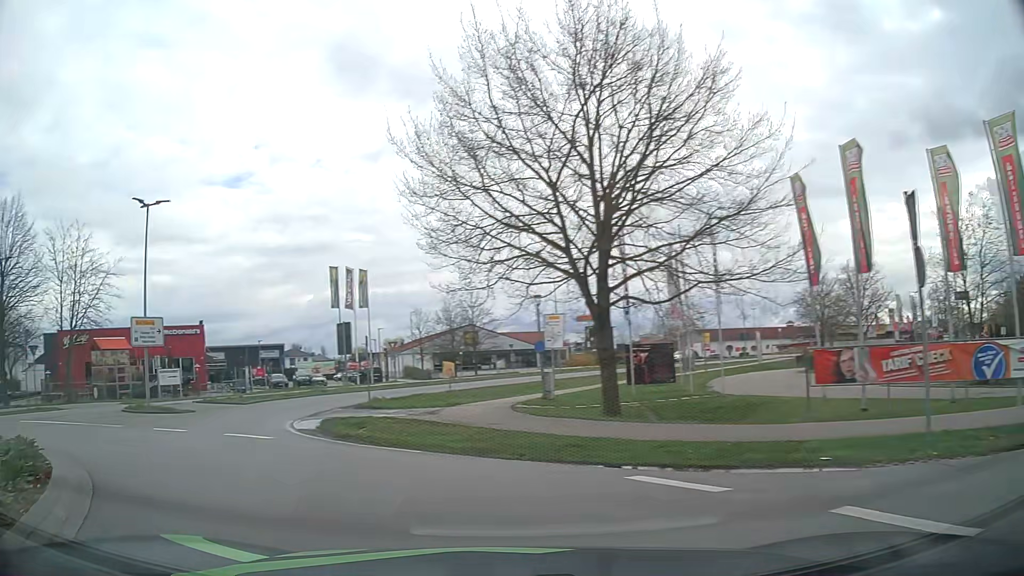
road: secondary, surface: asphalt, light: Day
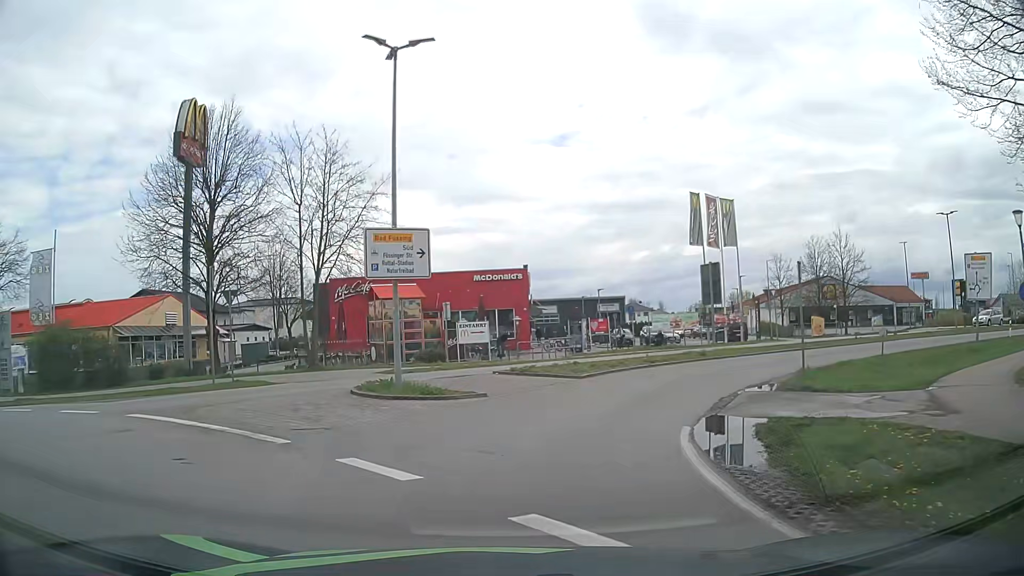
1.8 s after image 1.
(-4.0, +11.2) m; -29°
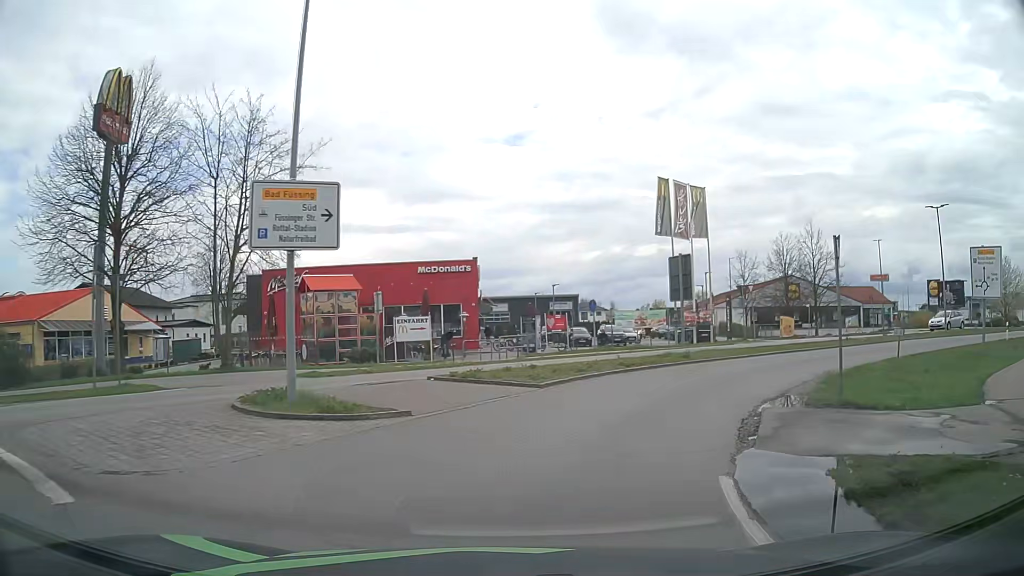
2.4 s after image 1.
(+0.1, +4.2) m; +4°
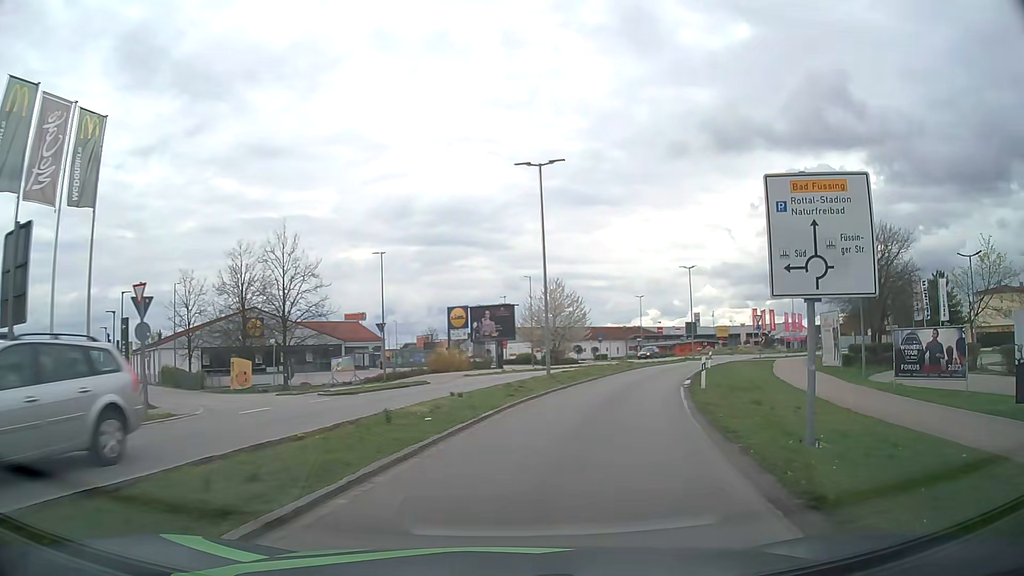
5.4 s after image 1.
(+8.2, +19.4) m; +46°
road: tertiary
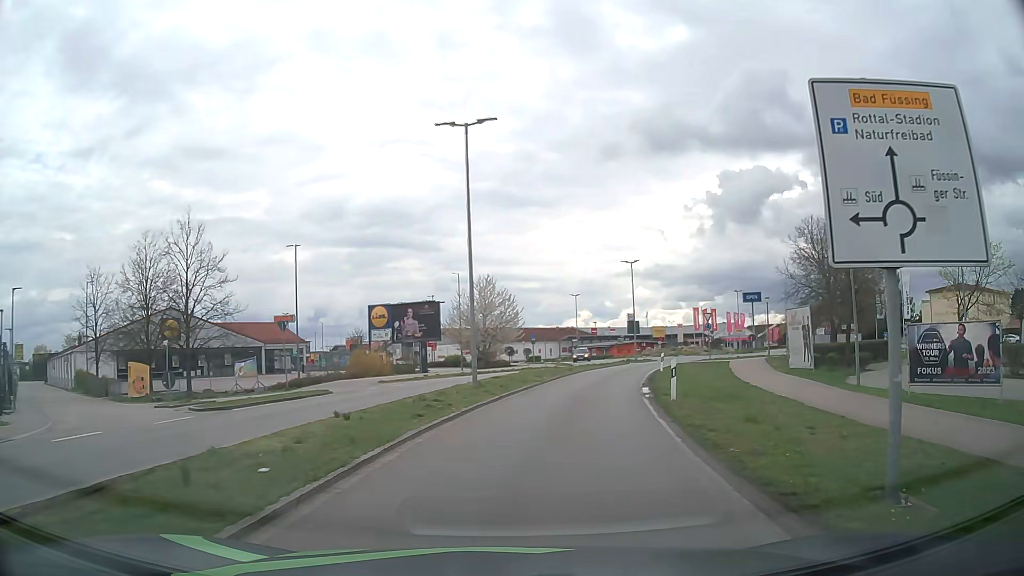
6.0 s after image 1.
(+0.3, +5.0) m; +6°
(+1, +10) (+2, +20) (+4, +30) (+7, +39) (+10, +49) (+15, +57) (+23, +63) (+30, +70) (+32, +80) (+36, +89) m
